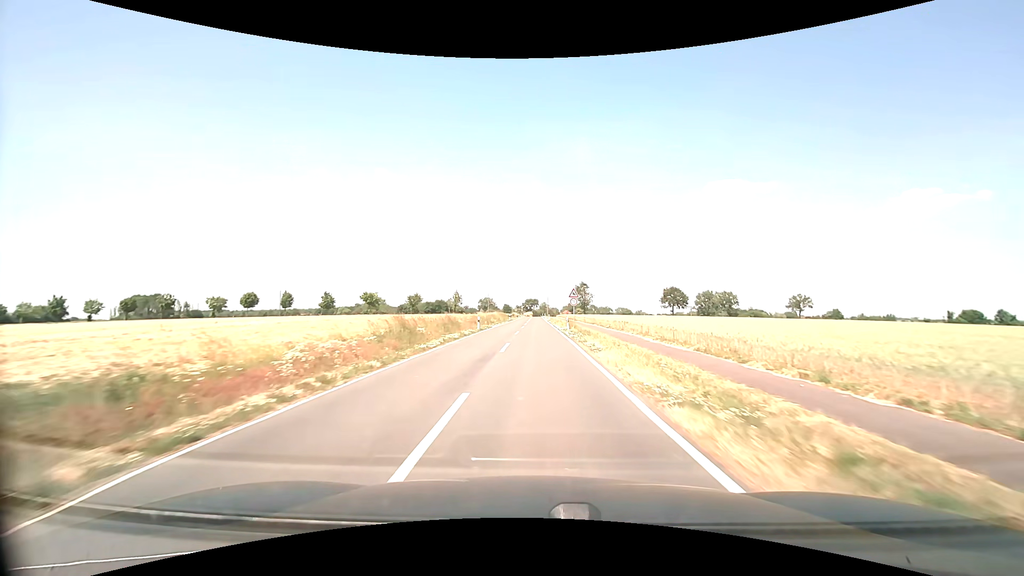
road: secondary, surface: asphalt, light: Day
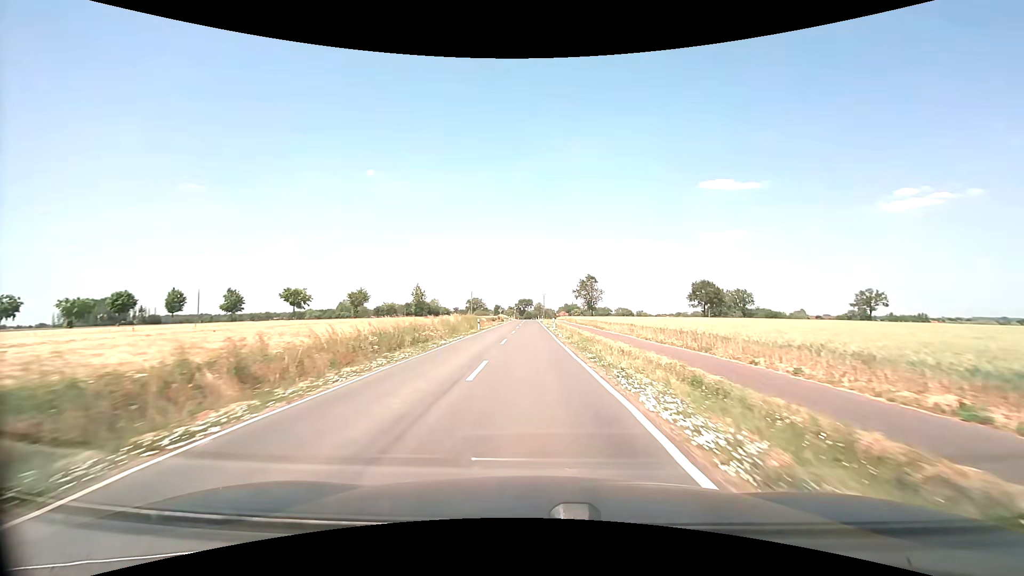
(+0.3, +42.2) m; +1°
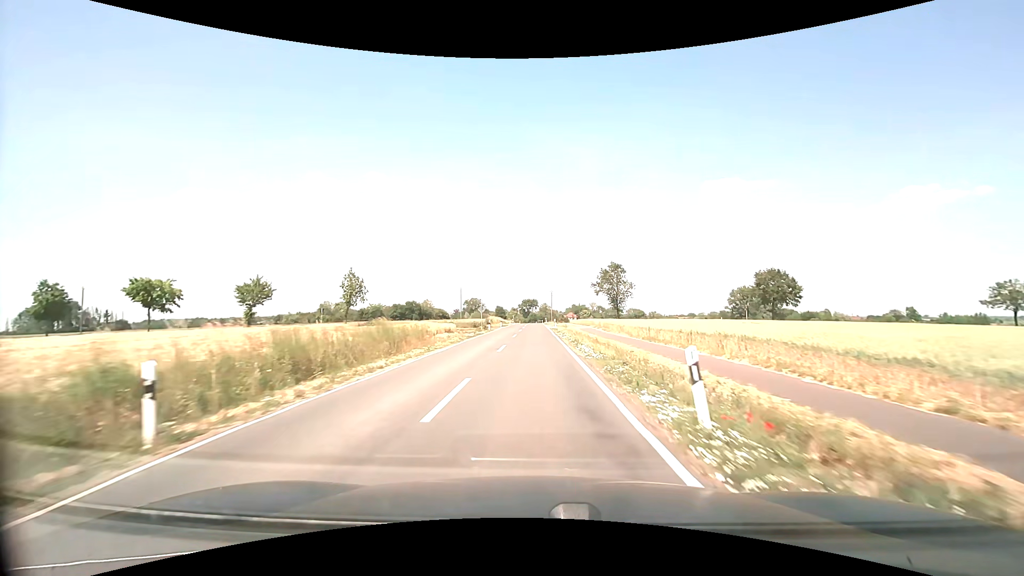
(-0.1, +39.9) m; -1°
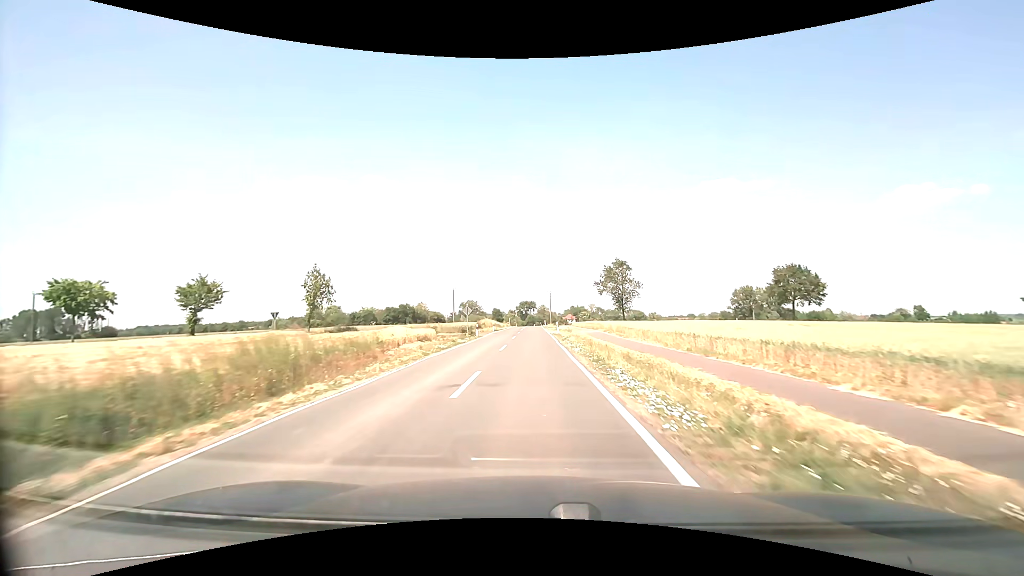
(0.0, +9.9) m; 0°
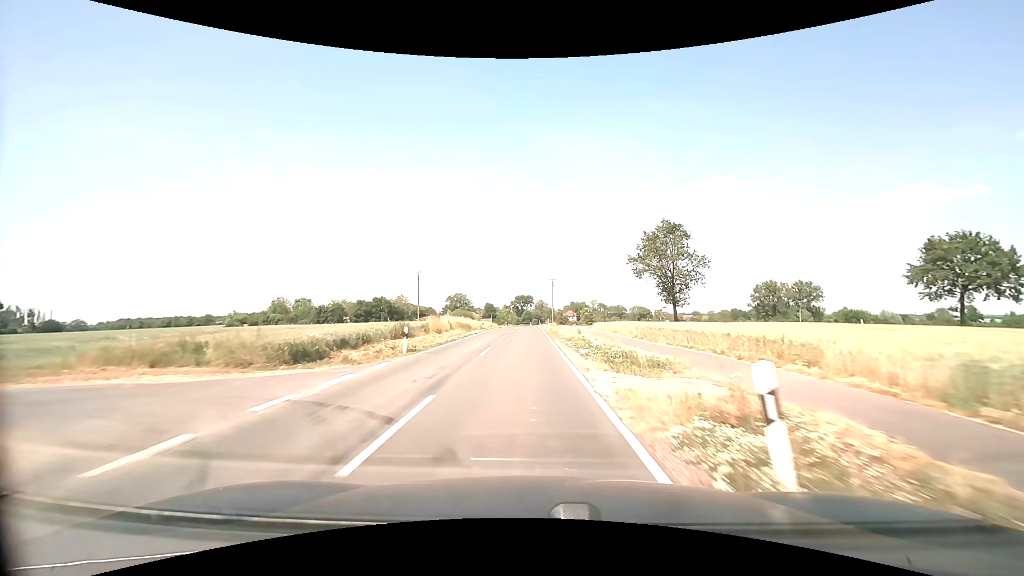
(+0.1, +40.5) m; 0°
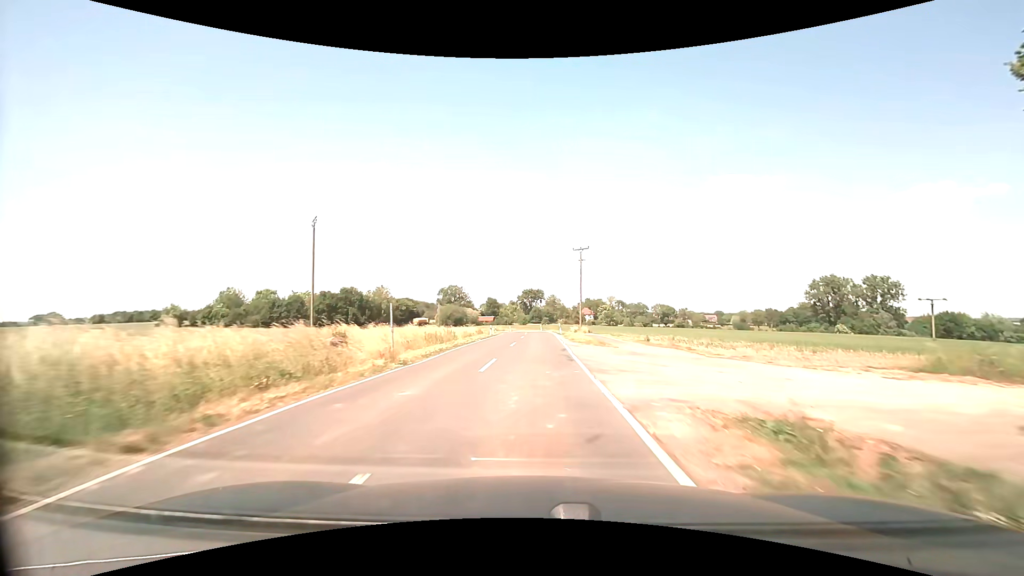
(-0.6, +52.4) m; -1°
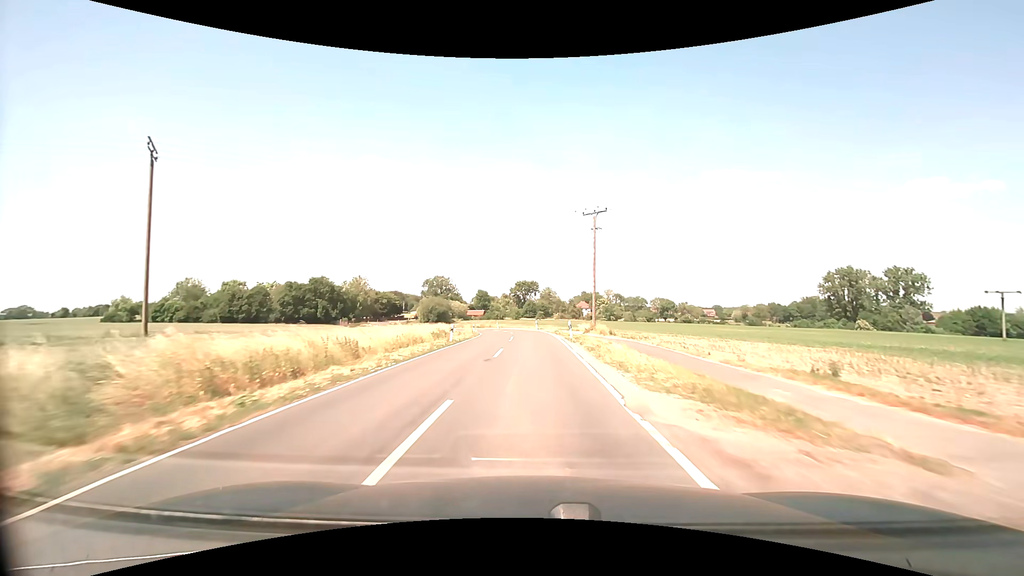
(+0.1, +20.7) m; +1°
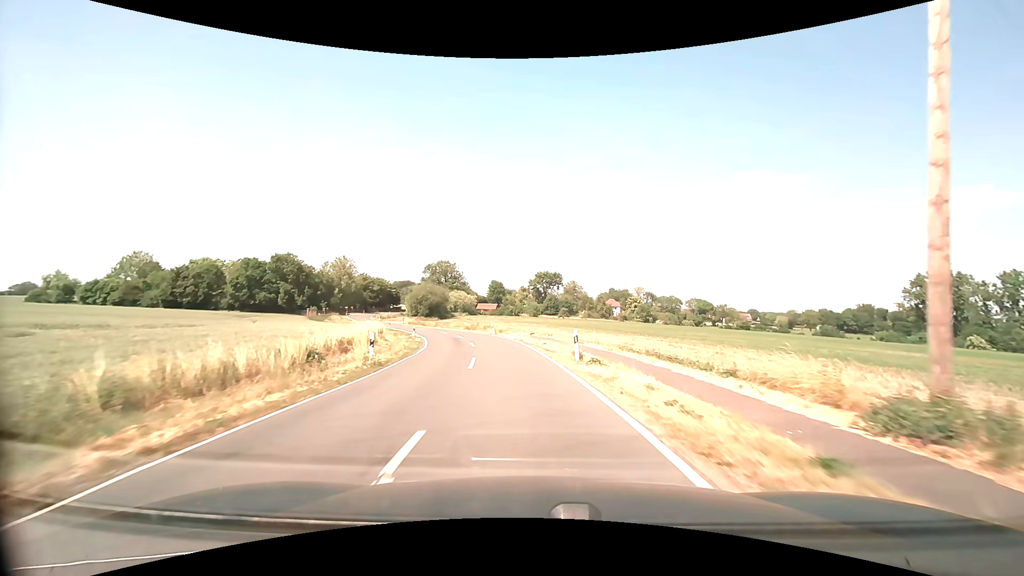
(-0.3, +37.8) m; -2°
(0, +10) (-1, +20) (-2, +30) (-4, +40) (-7, +49) (-10, +59) (-14, +68) (-18, +77) (-23, +86) (-27, +95) m
